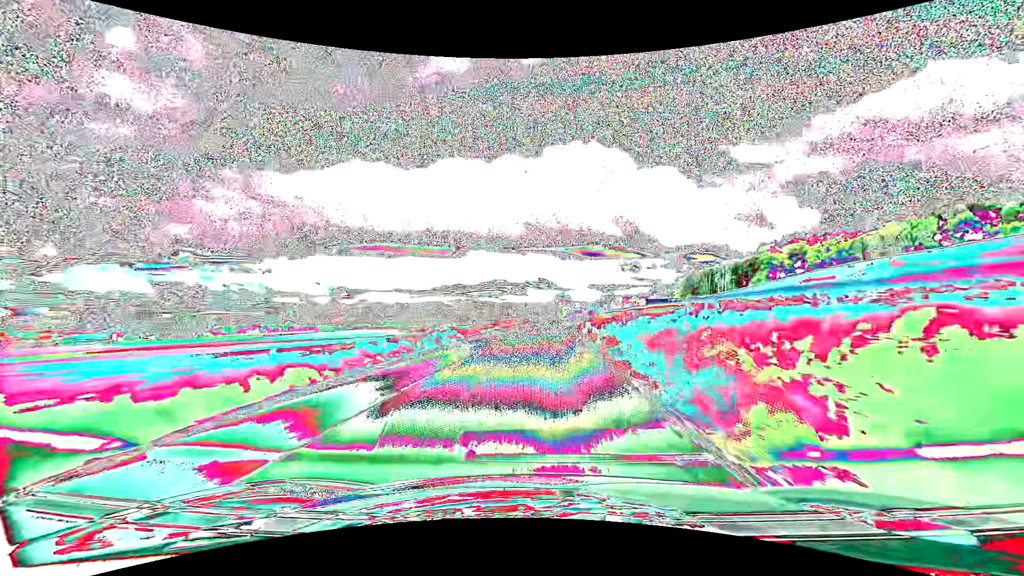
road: secondary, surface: asphalt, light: Day
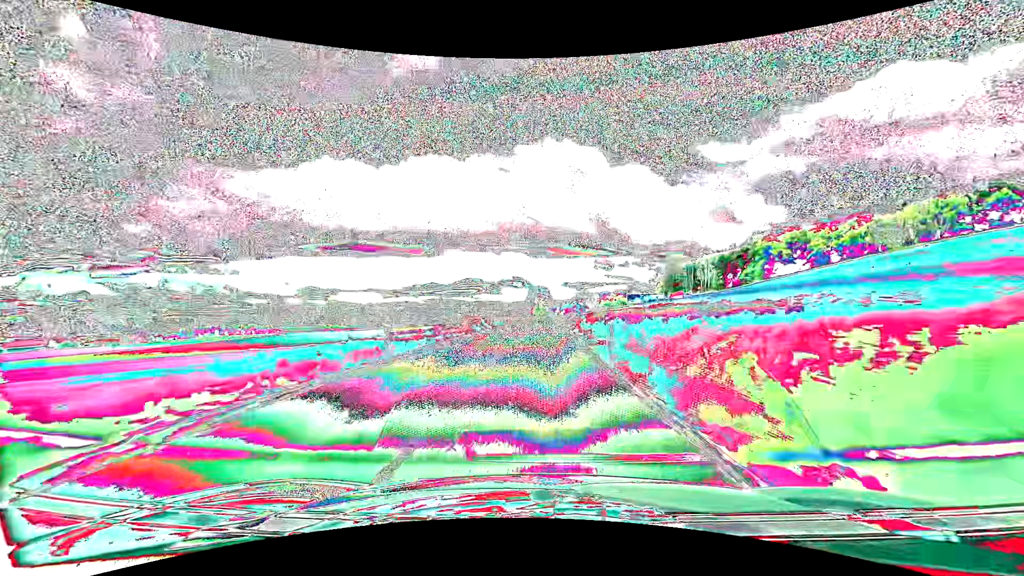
(+0.8, +30.0) m; +3°
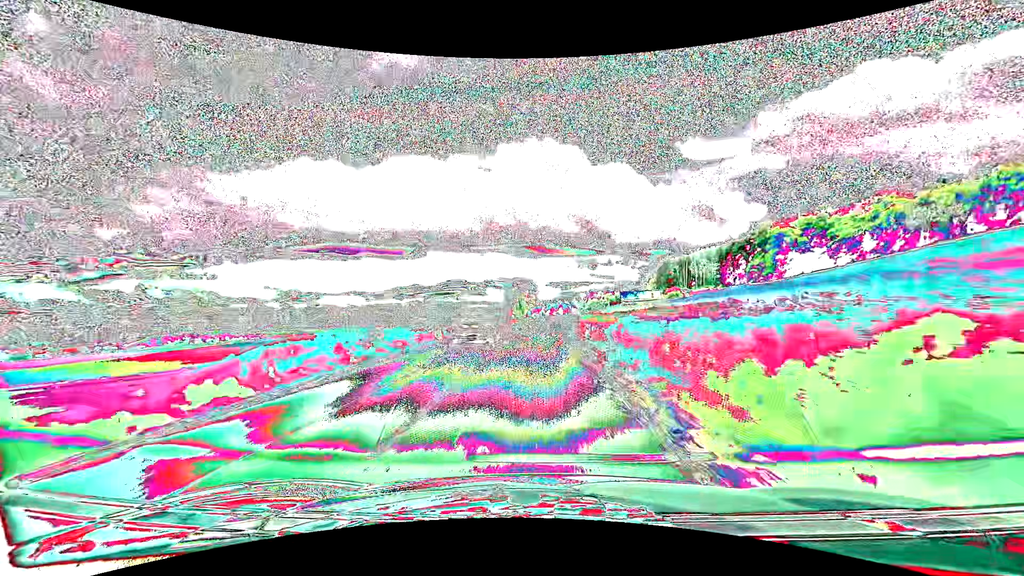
(+0.5, +29.9) m; +2°
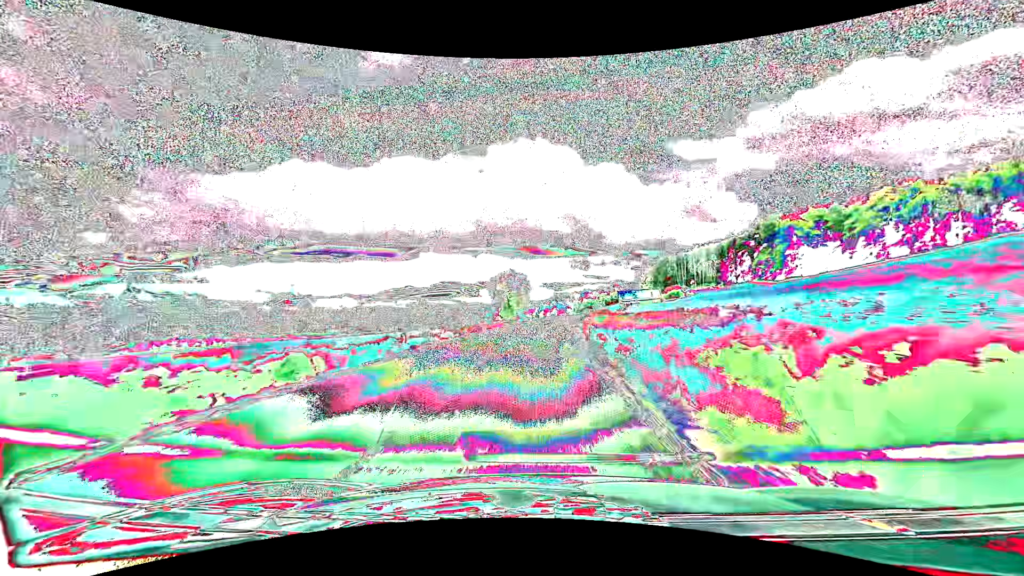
(+0.1, +14.9) m; +1°
(0, +10) (0, +20) (0, +30) (+1, +40) (+2, +50) (+3, +60) (+4, +70) (+6, +80) (+7, +90) (+9, +99) m
